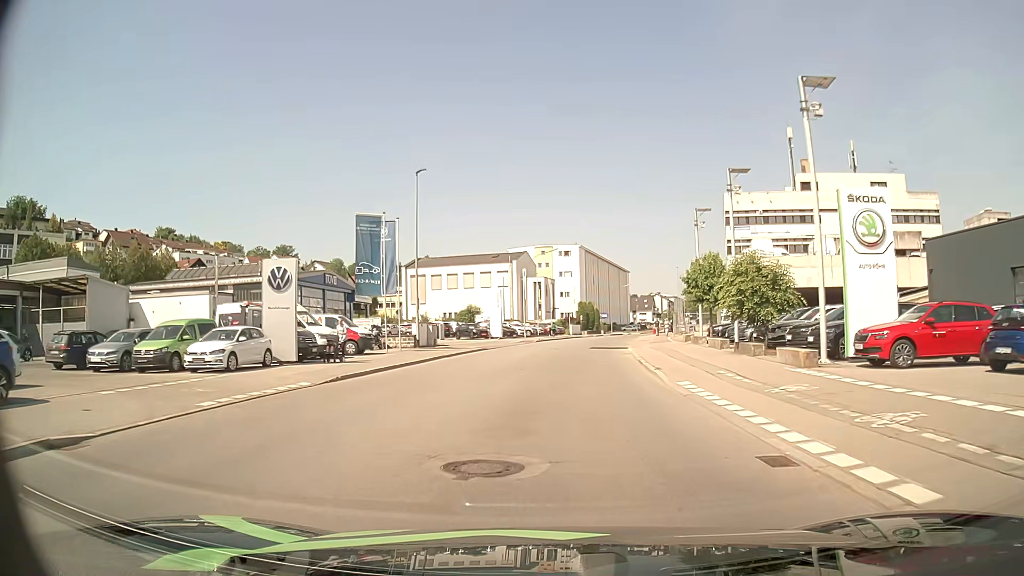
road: tertiary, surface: asphalt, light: Day
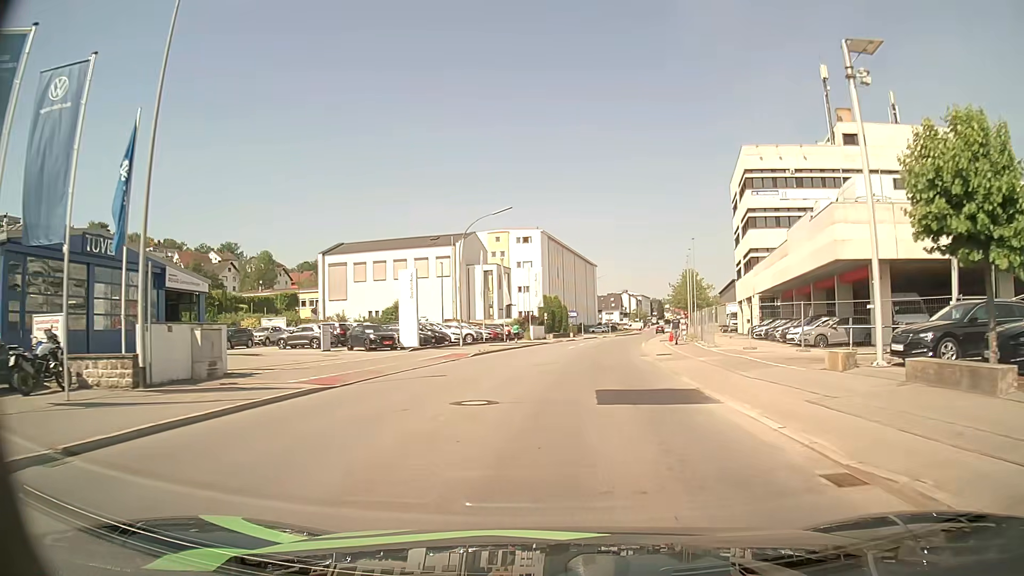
(+0.5, +25.4) m; +3°
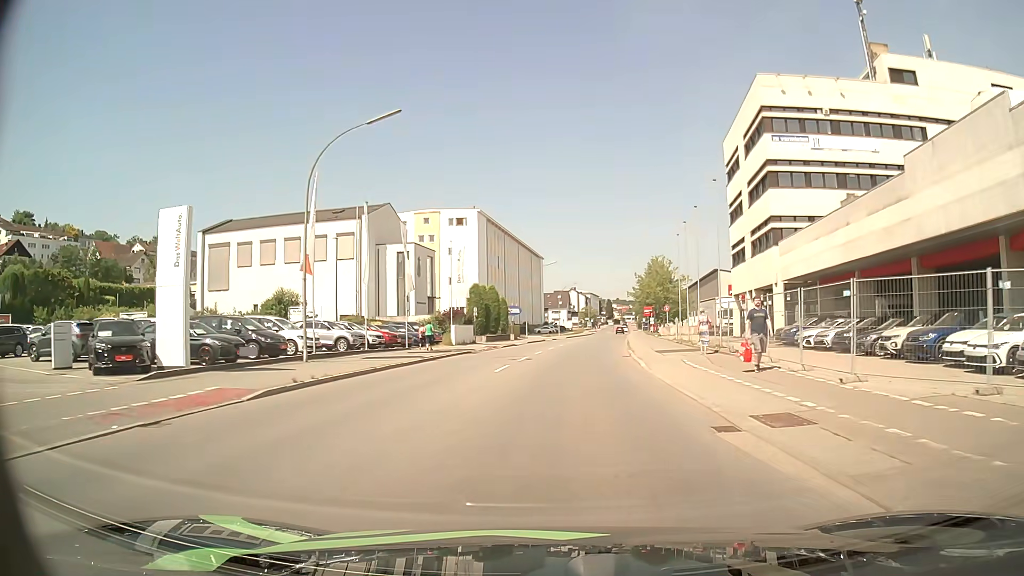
(+0.9, +20.7) m; +4°
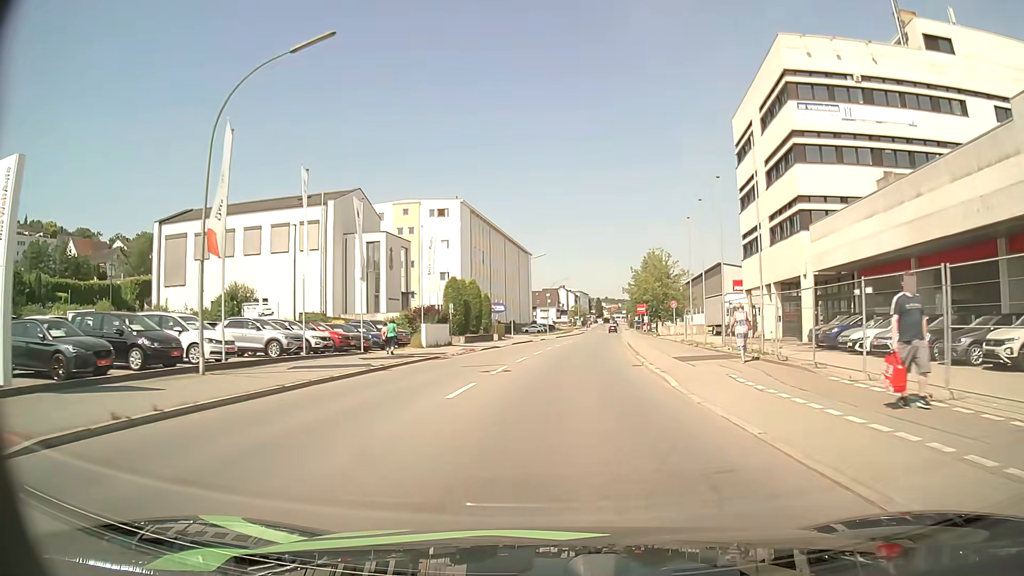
(+0.1, +7.2) m; +1°
(0, +10) (+1, +20) (+1, +30) (+2, +40) (+3, +50) (+4, +60) (+5, +70) (+6, +80) (+7, +90) (+8, +100) m
